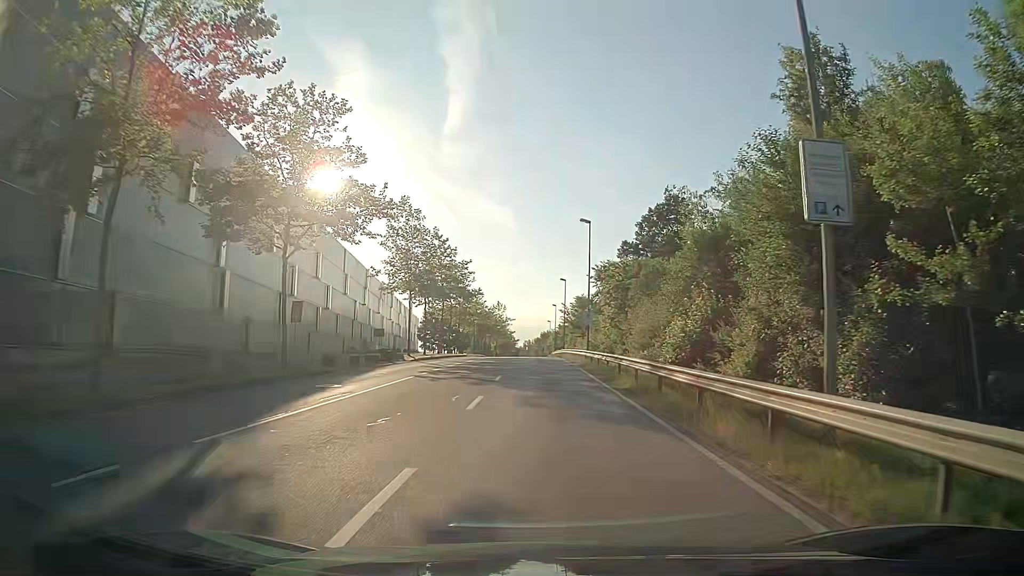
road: secondary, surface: asphalt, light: Day
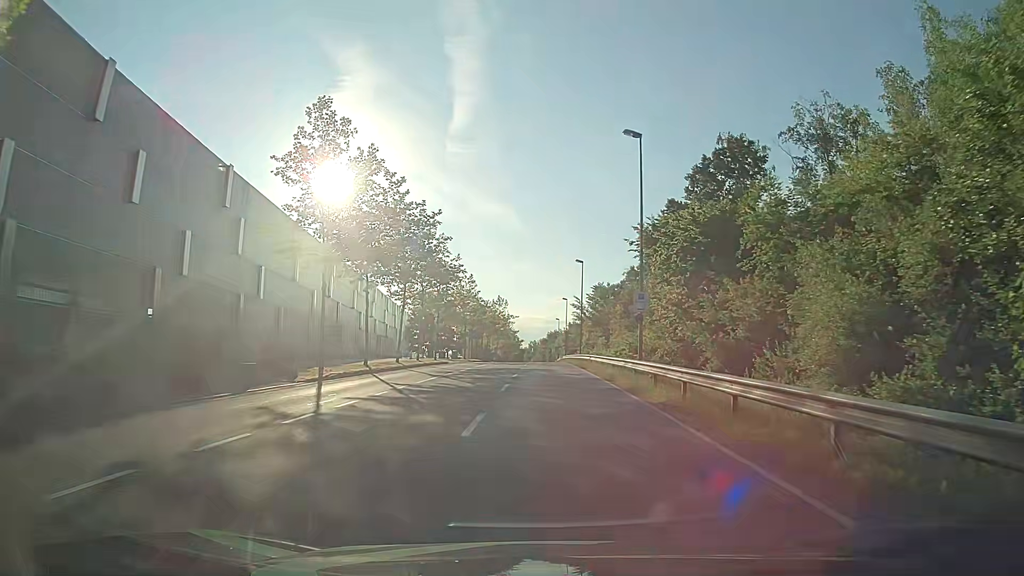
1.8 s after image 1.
(-0.3, +21.5) m; -1°
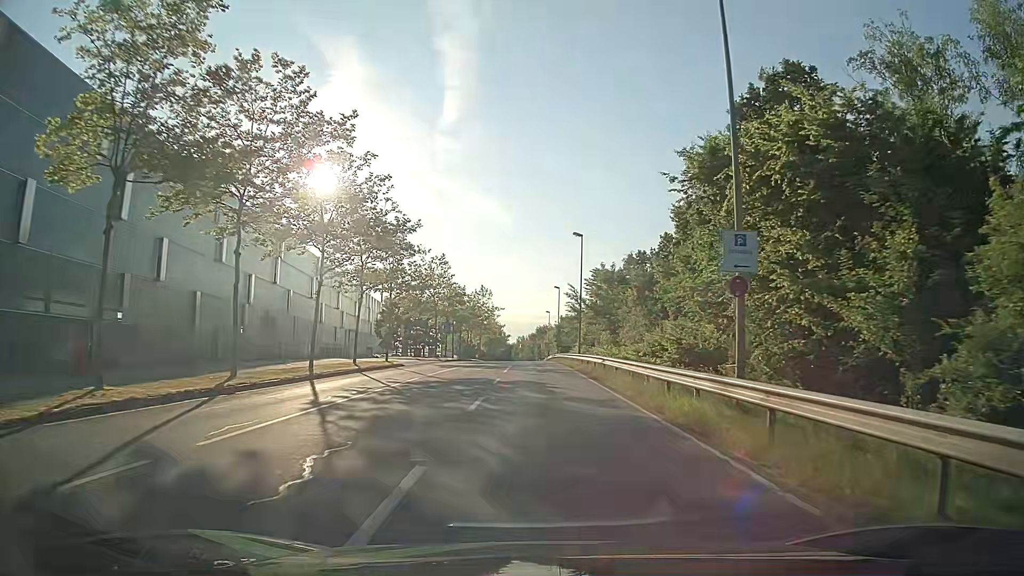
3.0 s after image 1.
(+0.1, +14.6) m; +1°
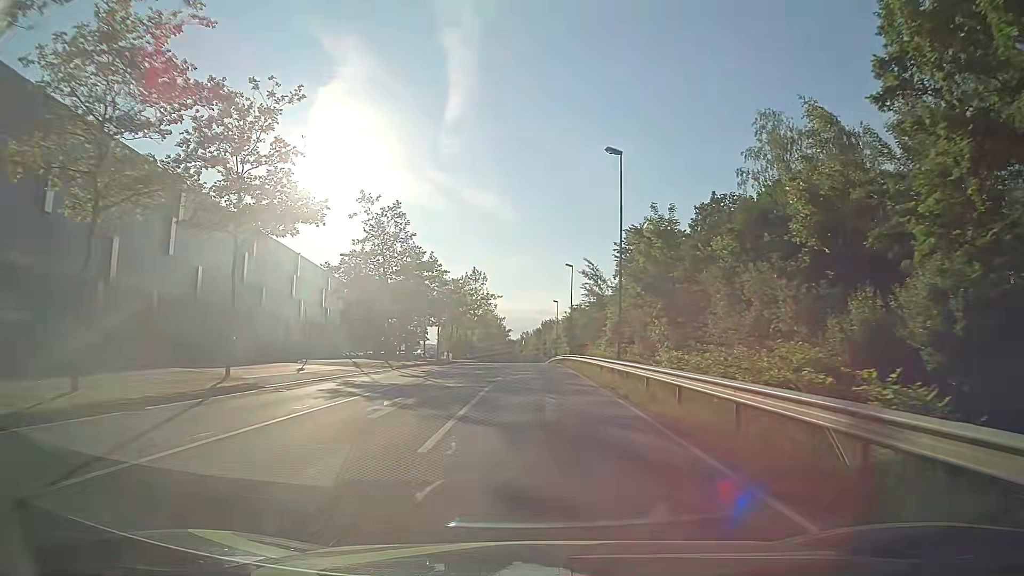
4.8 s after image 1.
(+0.1, +23.2) m; 0°
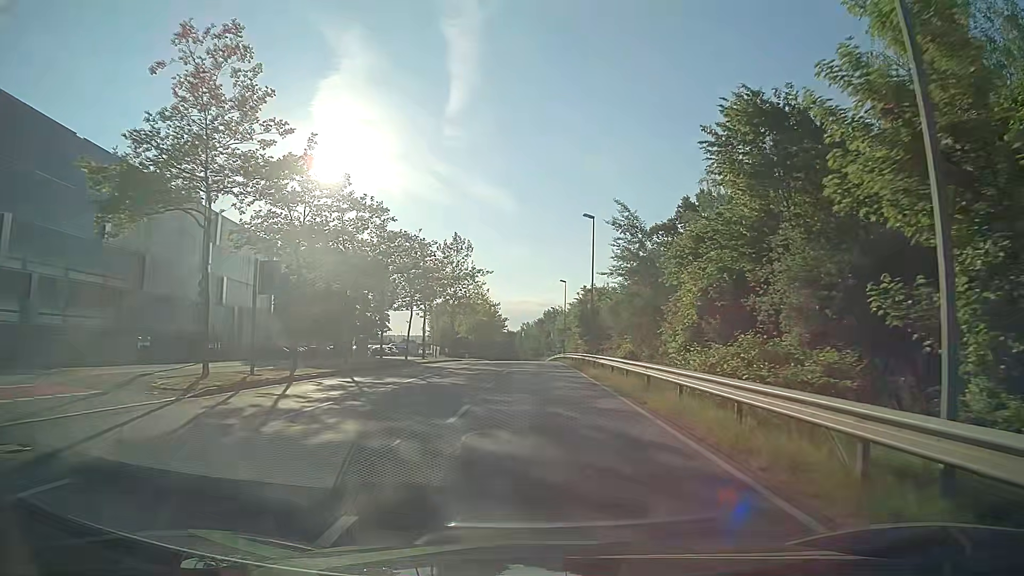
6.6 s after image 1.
(0.0, +24.2) m; -1°
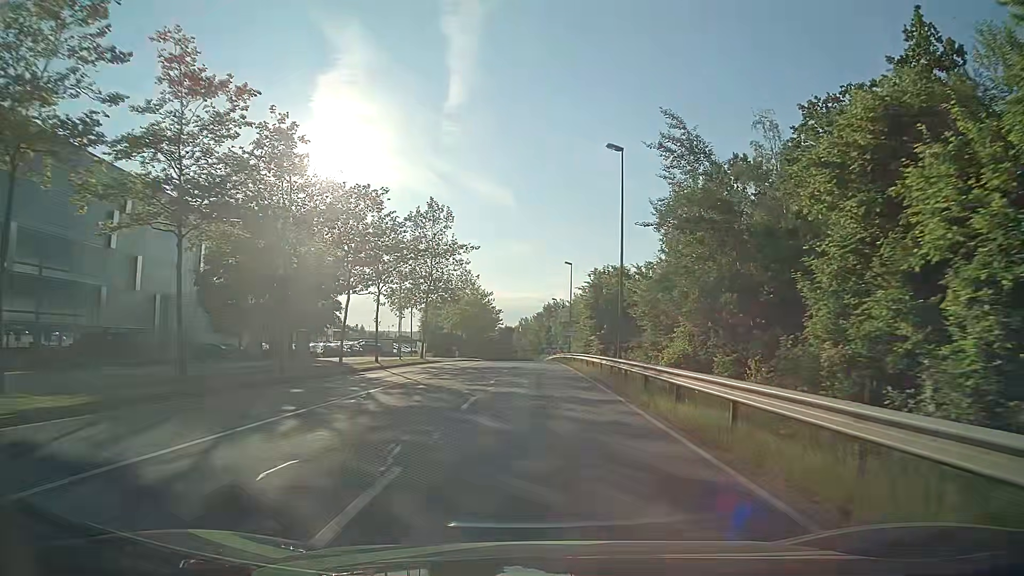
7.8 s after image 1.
(+0.2, +16.1) m; +1°
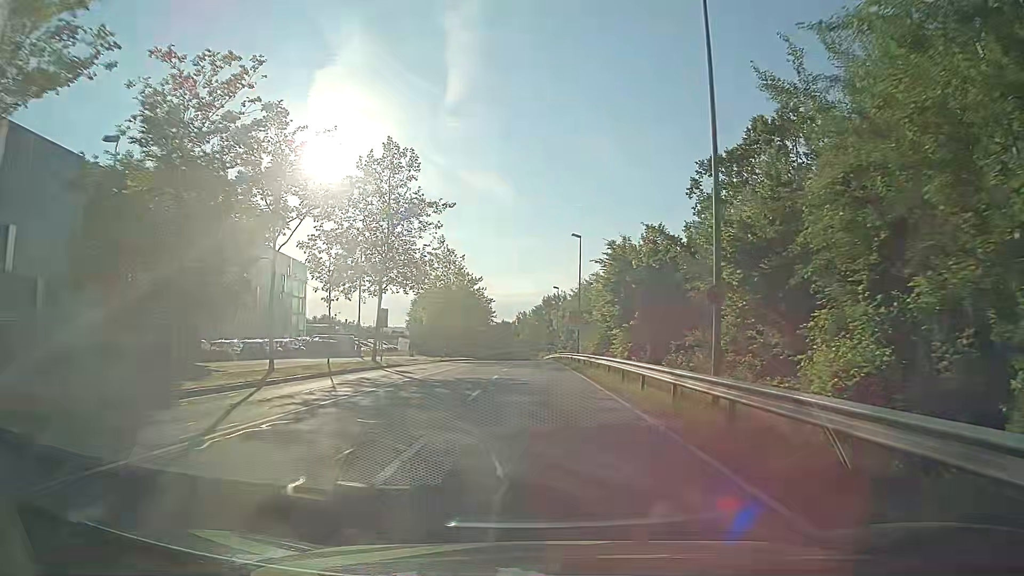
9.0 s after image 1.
(0.0, +16.0) m; +1°
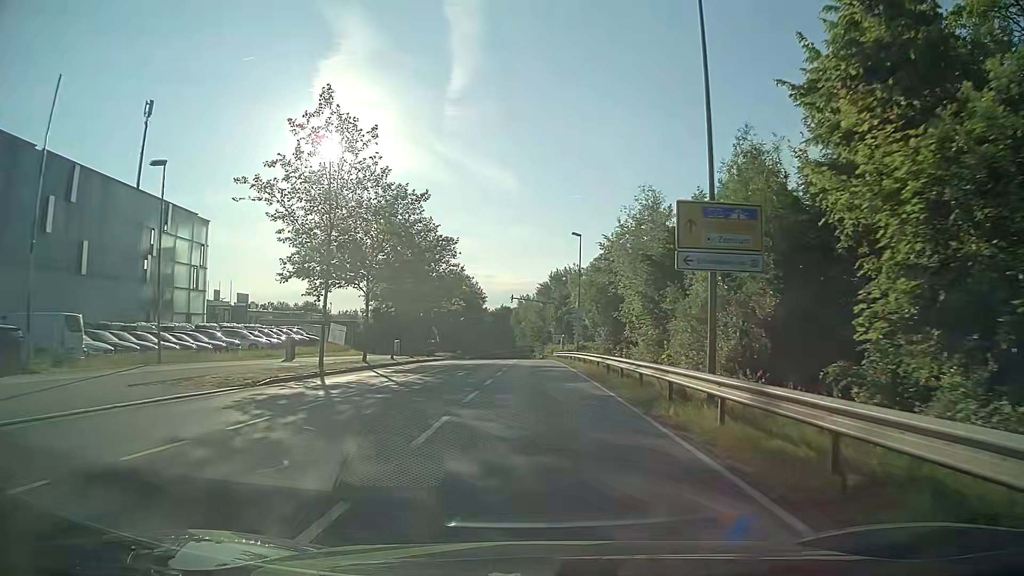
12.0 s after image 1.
(-0.5, +39.9) m; -1°
(0, +10) (0, +20) (0, +30) (0, +40) (0, +50) (-1, +60) (-1, +70) (-1, +80) (-1, +90) (-2, +100) m
